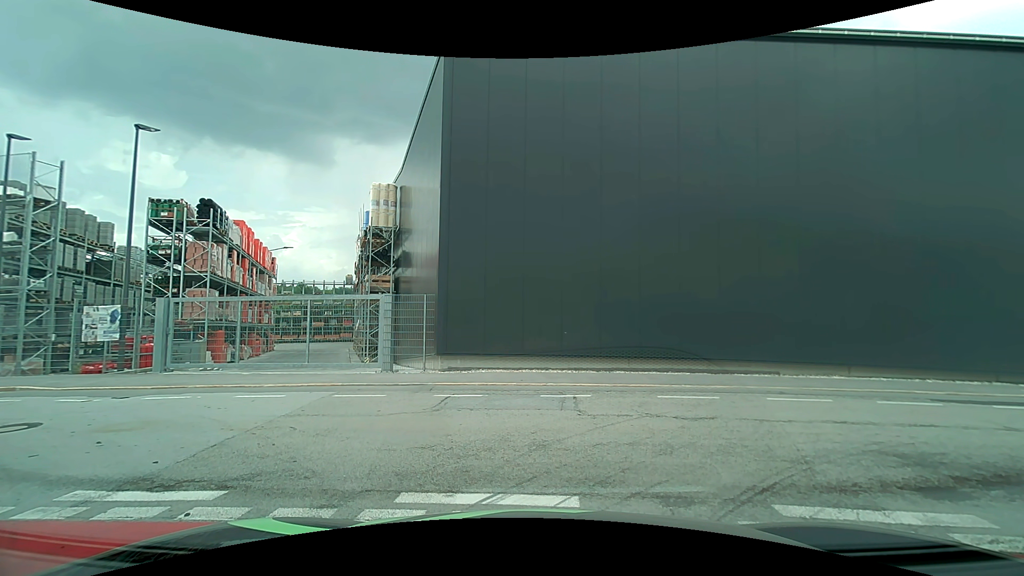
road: tertiary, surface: asphalt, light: Day
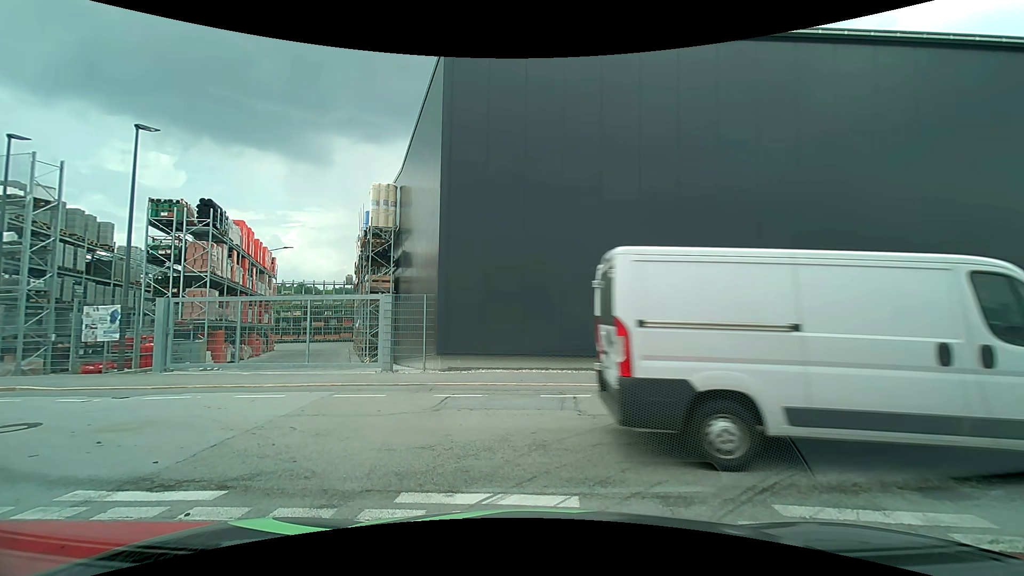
(0.0, 0.0) m; 0°
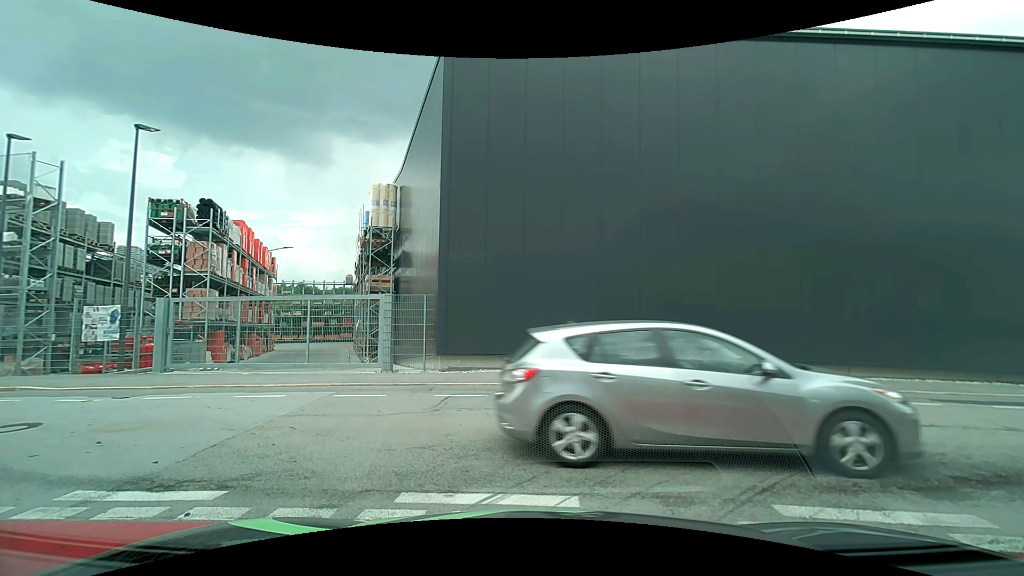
(0.0, 0.0) m; 0°
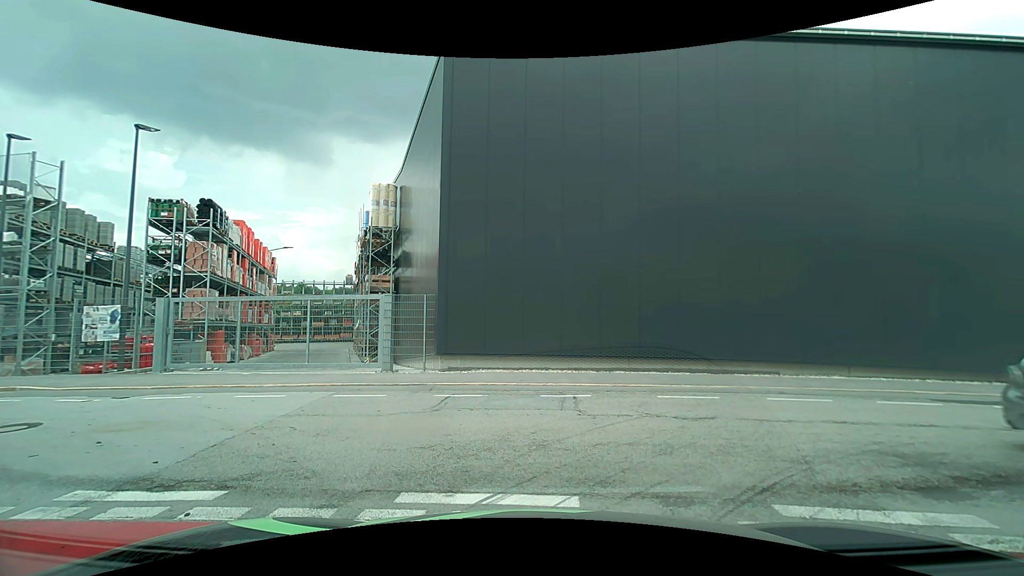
(0.0, 0.0) m; 0°
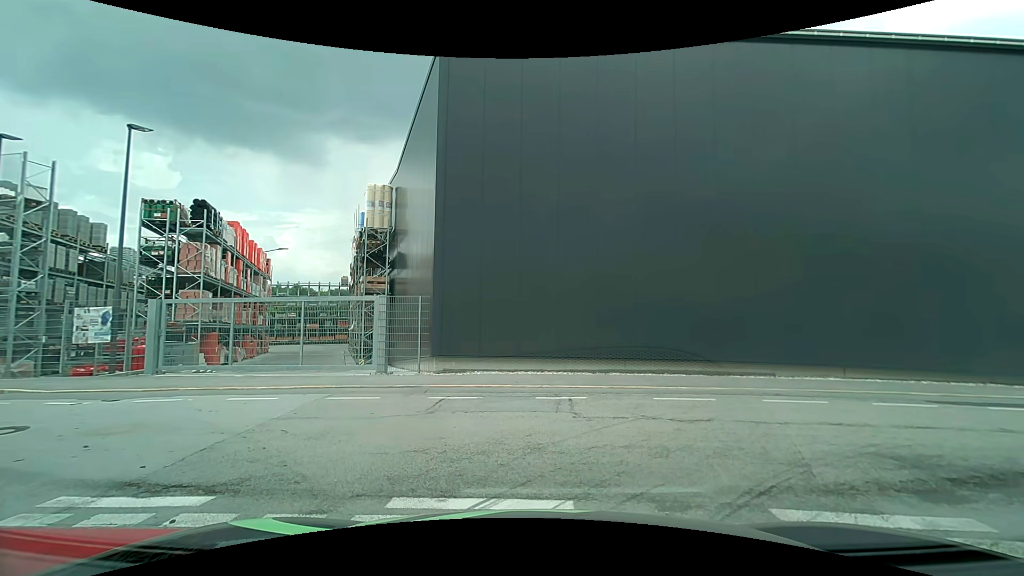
(0.0, 0.0) m; 0°
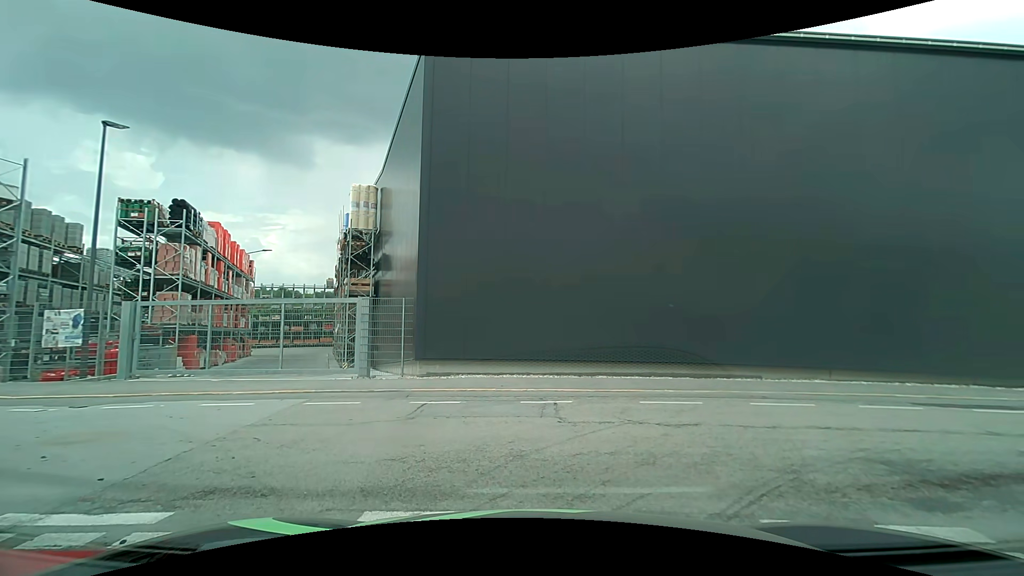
(0.0, +0.2) m; 0°
